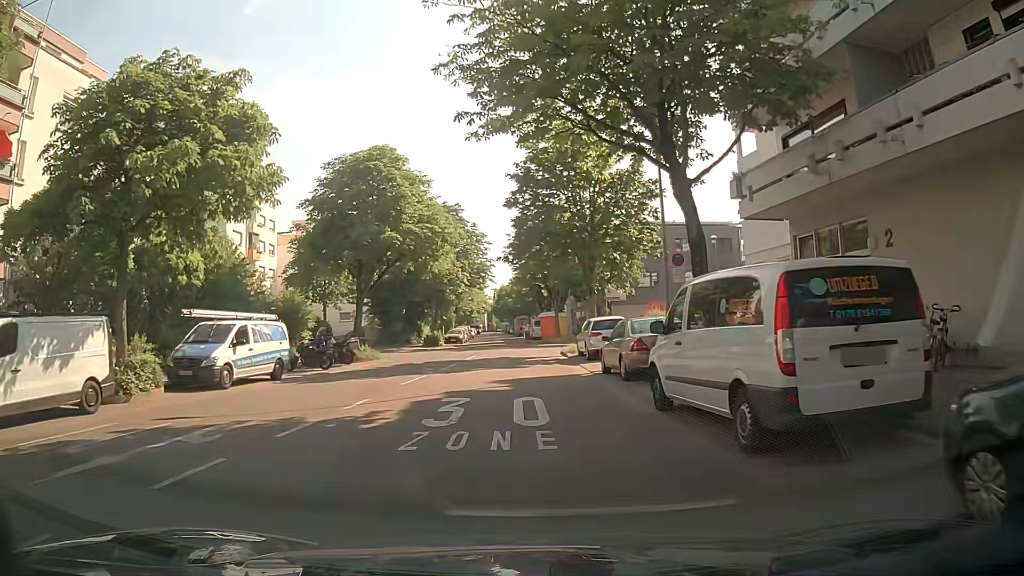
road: residential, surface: asphalt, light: Day
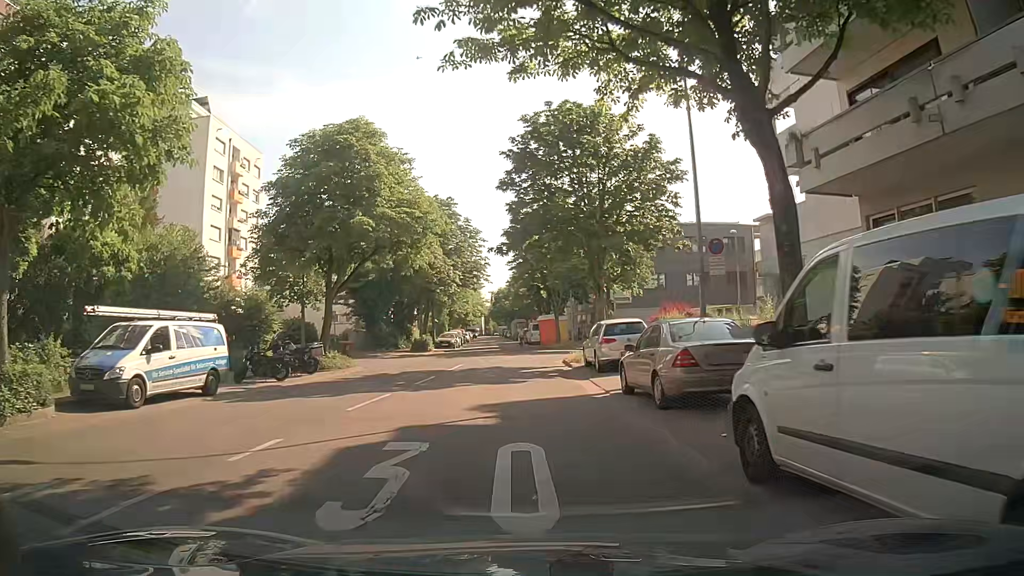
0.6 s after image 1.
(0.0, +4.5) m; -2°
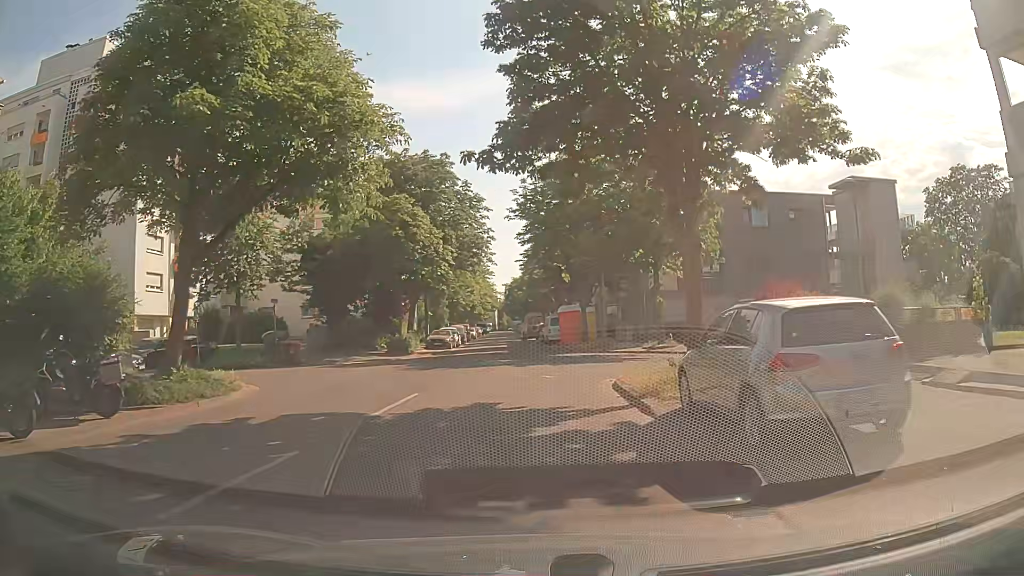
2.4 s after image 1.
(+0.4, +12.8) m; +1°
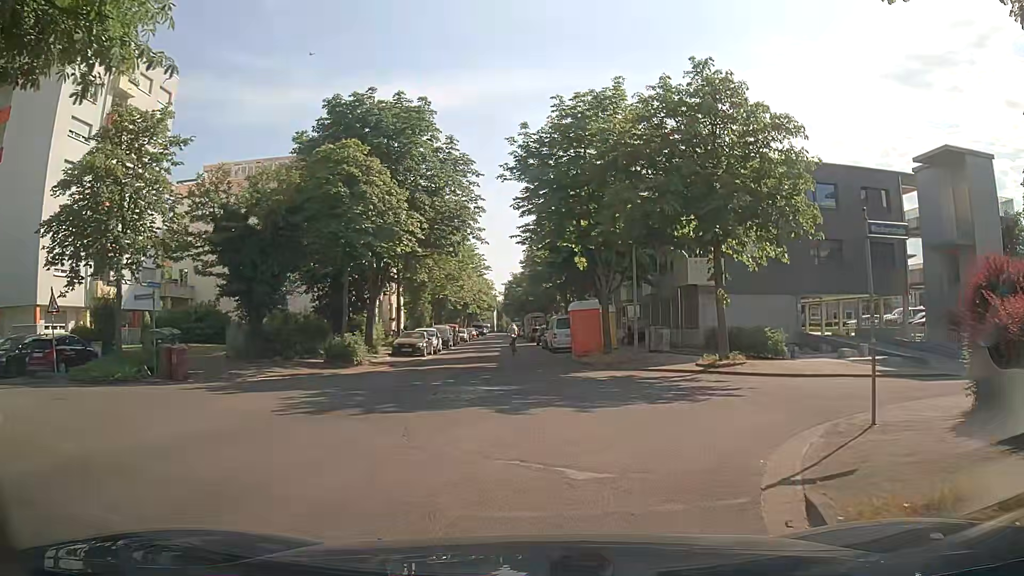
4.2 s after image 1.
(0.0, +10.8) m; -1°
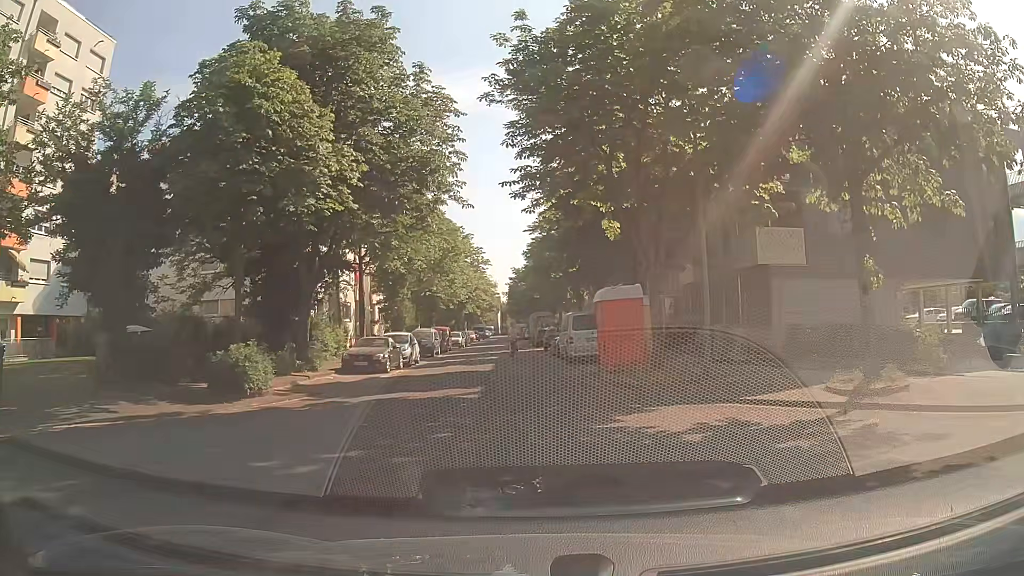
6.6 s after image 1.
(0.0, +9.9) m; 0°
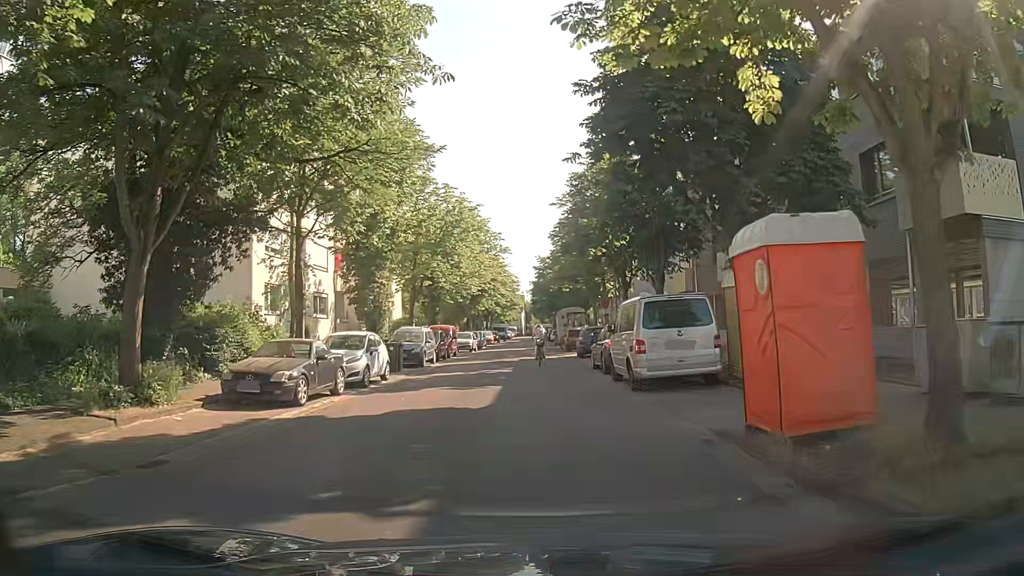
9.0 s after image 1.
(-0.2, +11.8) m; -4°
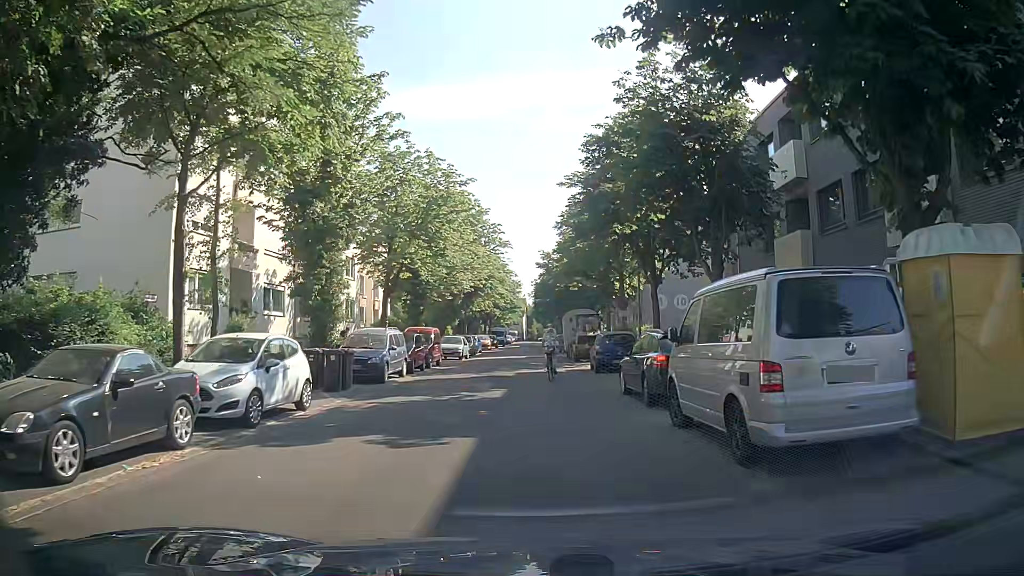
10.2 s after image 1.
(+0.2, +7.6) m; +1°
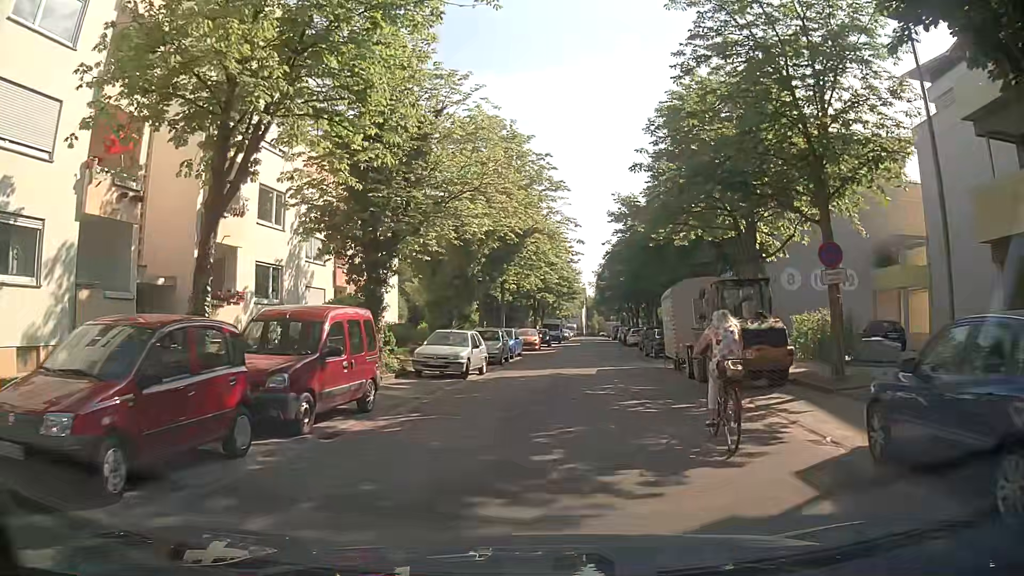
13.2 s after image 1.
(-0.1, +20.6) m; -4°
(0, +10) (0, +20) (+2, +30) (+3, +40) (+5, +50) (+6, +60) (+7, +70) (+8, +80) (+8, +89) (+9, +99) m
